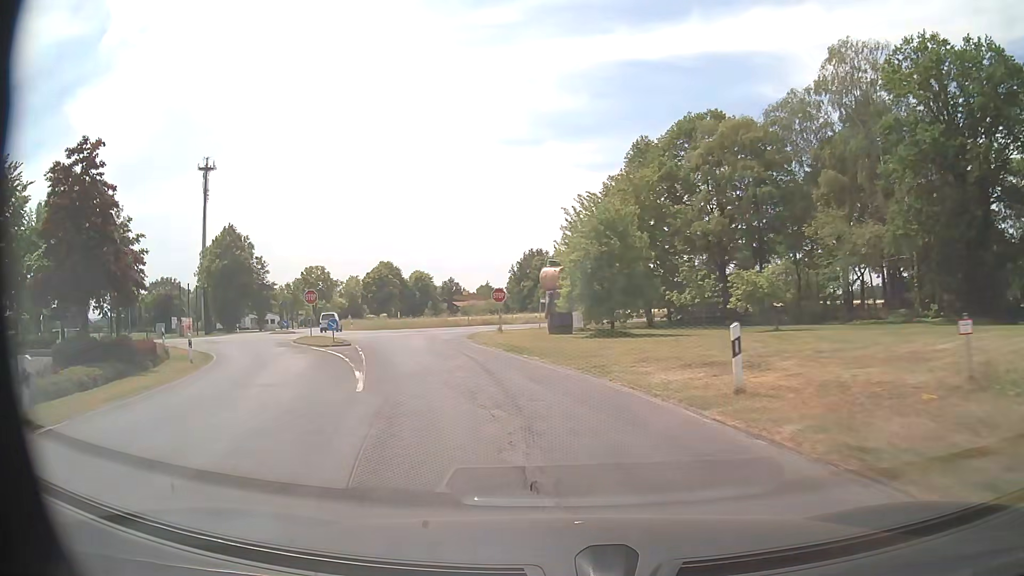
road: secondary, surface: asphalt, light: Day
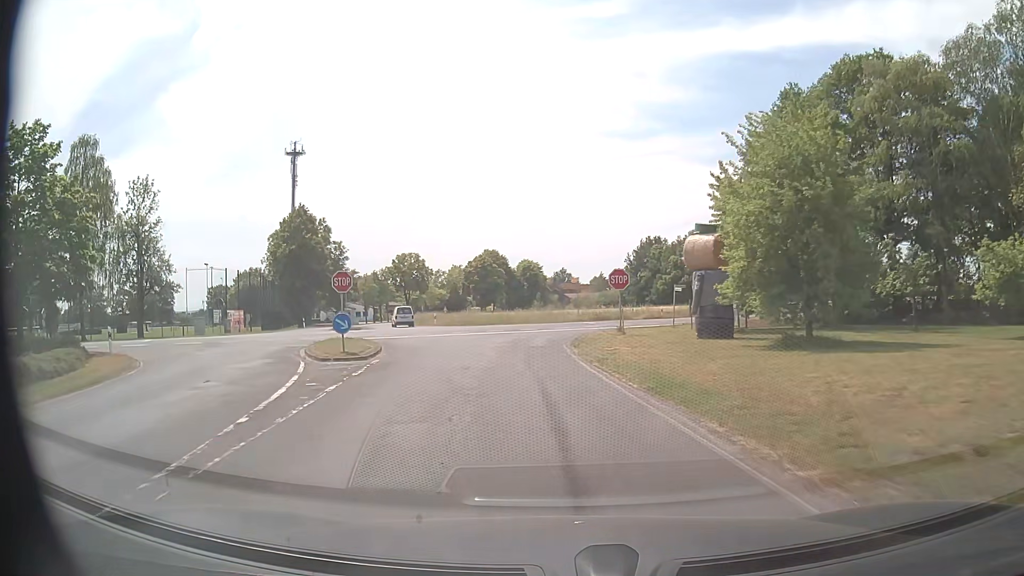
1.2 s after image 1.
(-1.0, +13.2) m; -9°
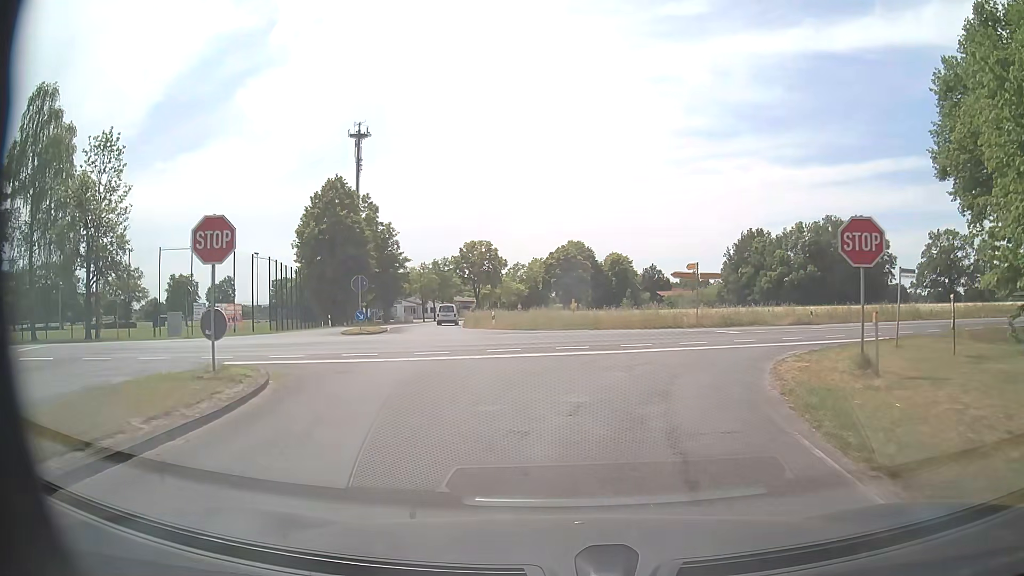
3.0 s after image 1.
(-1.2, +16.6) m; -8°
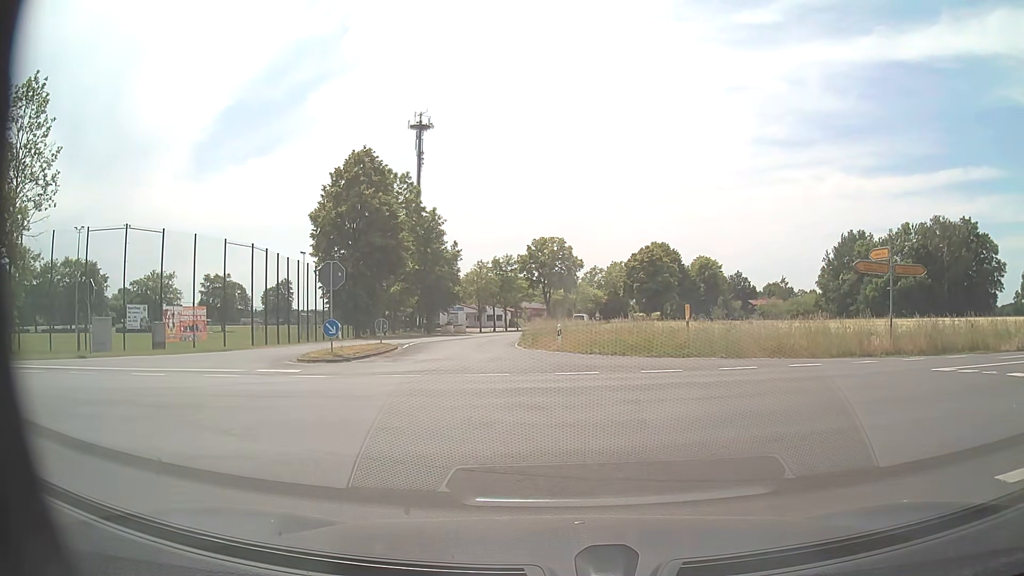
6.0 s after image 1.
(-0.8, +14.8) m; -8°
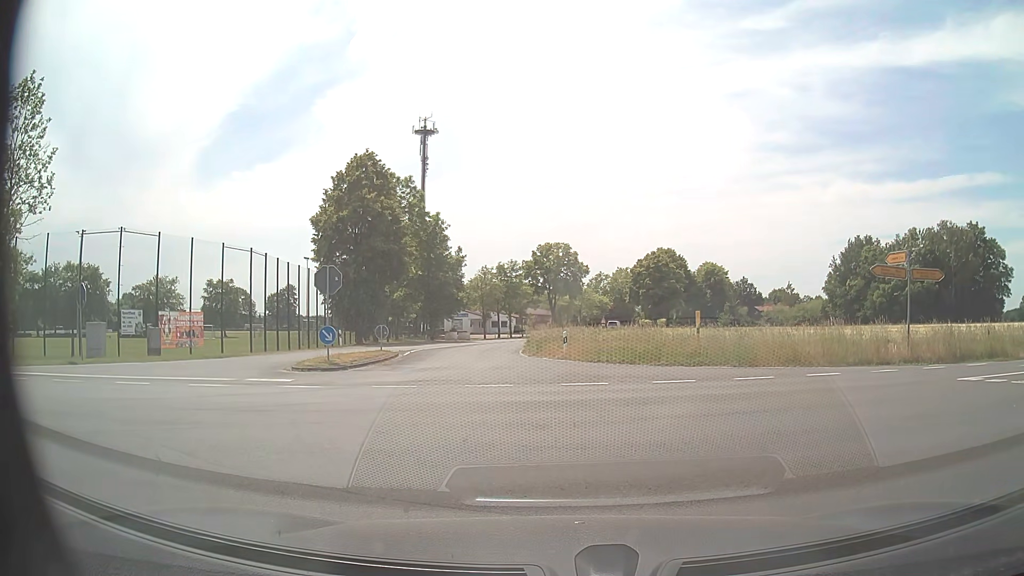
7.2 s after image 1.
(0.0, +0.8) m; 0°
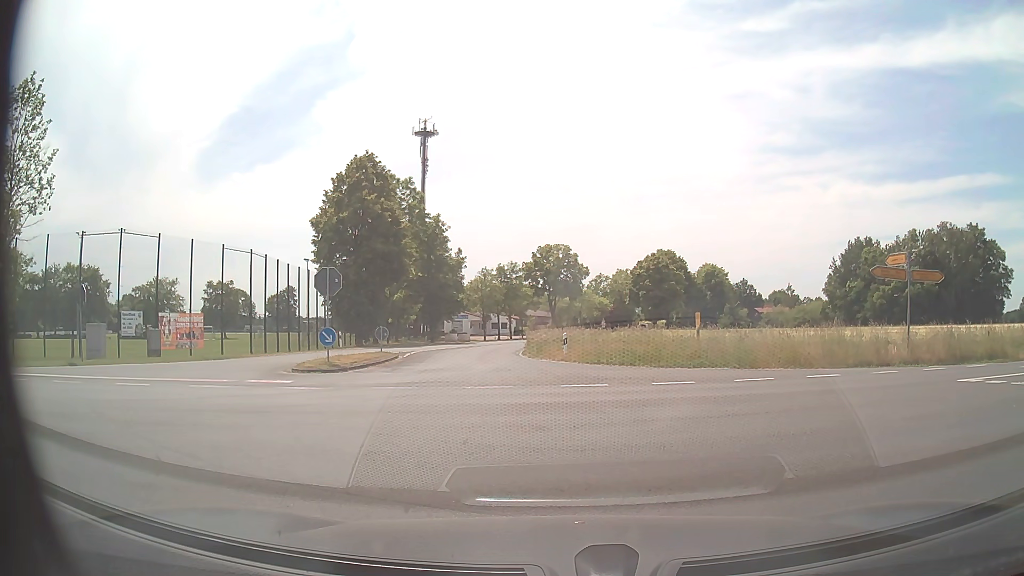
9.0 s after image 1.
(0.0, +0.1) m; 0°
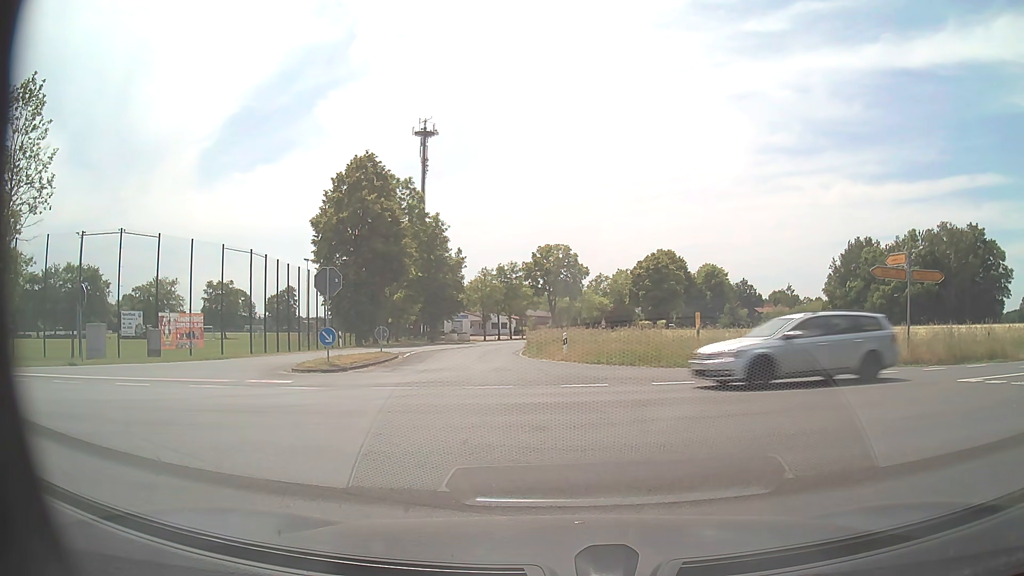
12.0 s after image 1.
(0.0, 0.0) m; 0°
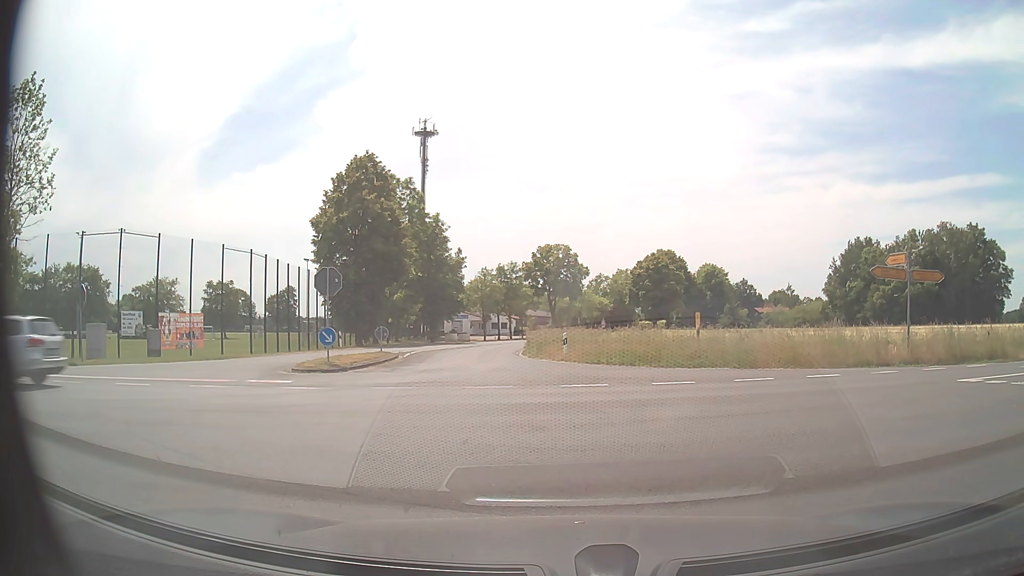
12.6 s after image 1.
(0.0, 0.0) m; 0°
(0, +10) (-1, +20) (-2, +30) (-3, +40) (-3, +50) (-1, +60) (+1, +69) (+4, +79) (+6, +89) (+9, +98) m
